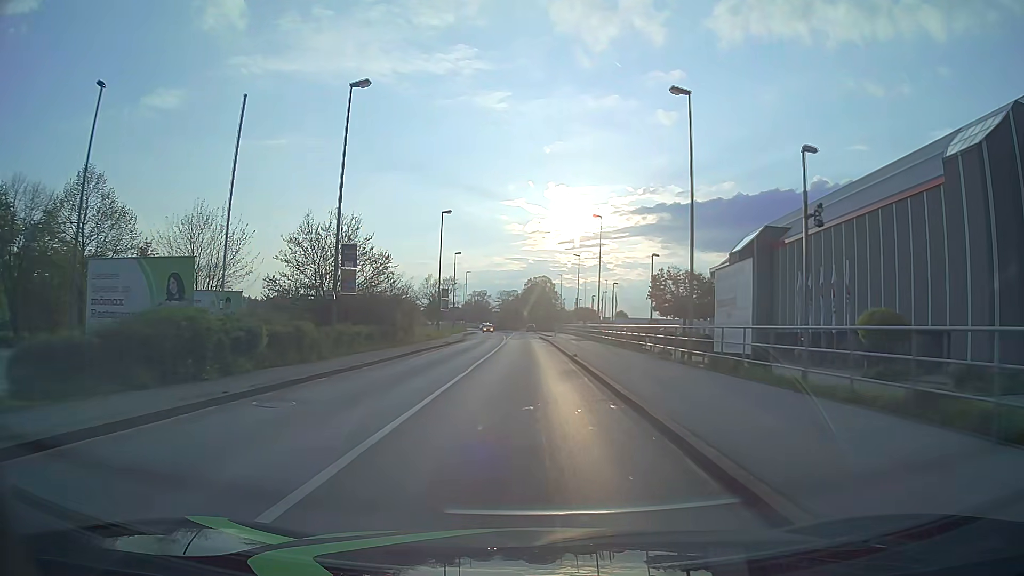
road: tertiary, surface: asphalt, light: Day
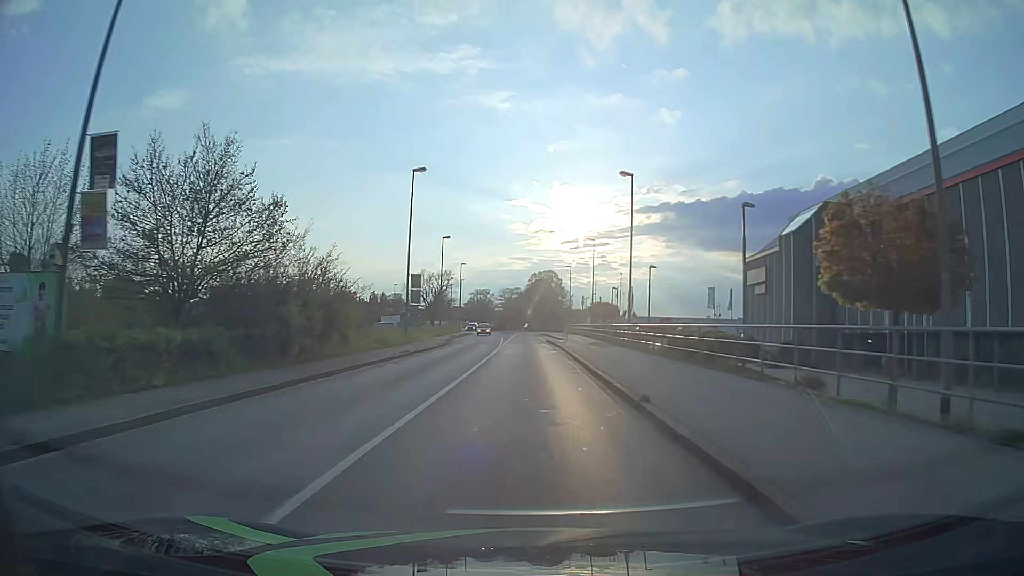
(0.0, +15.3) m; 0°
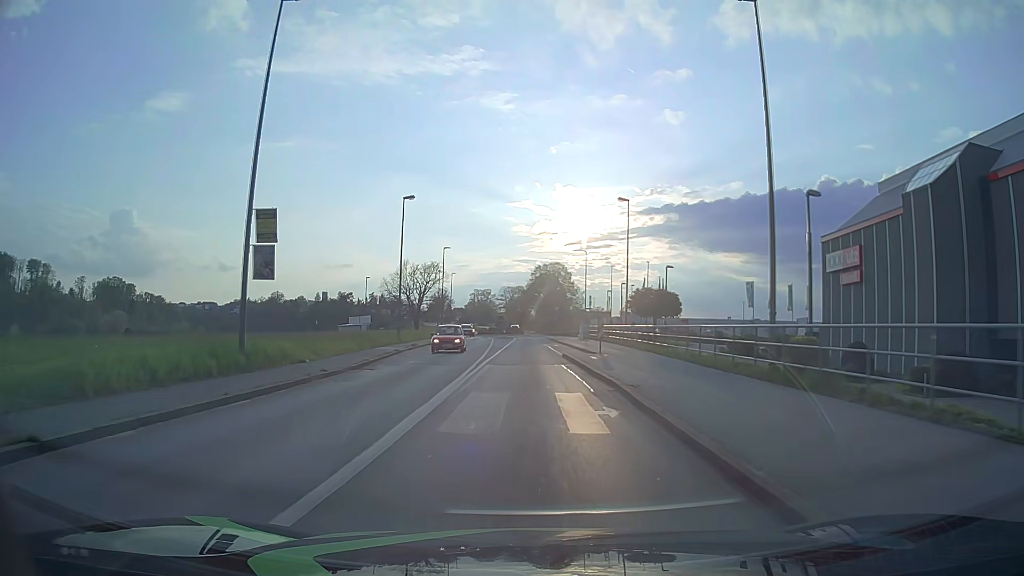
(-0.2, +23.0) m; 0°
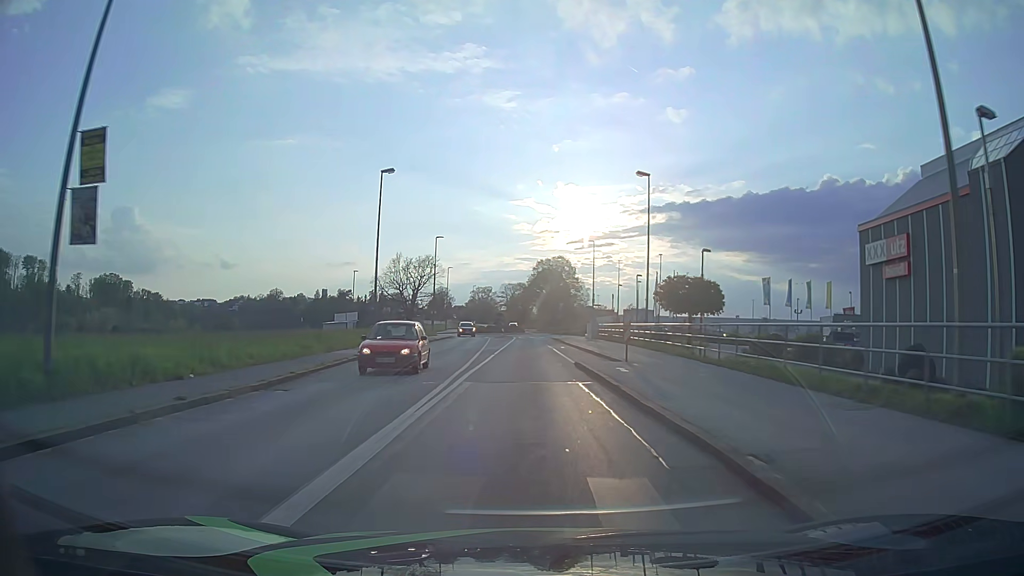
(0.0, +7.7) m; 0°
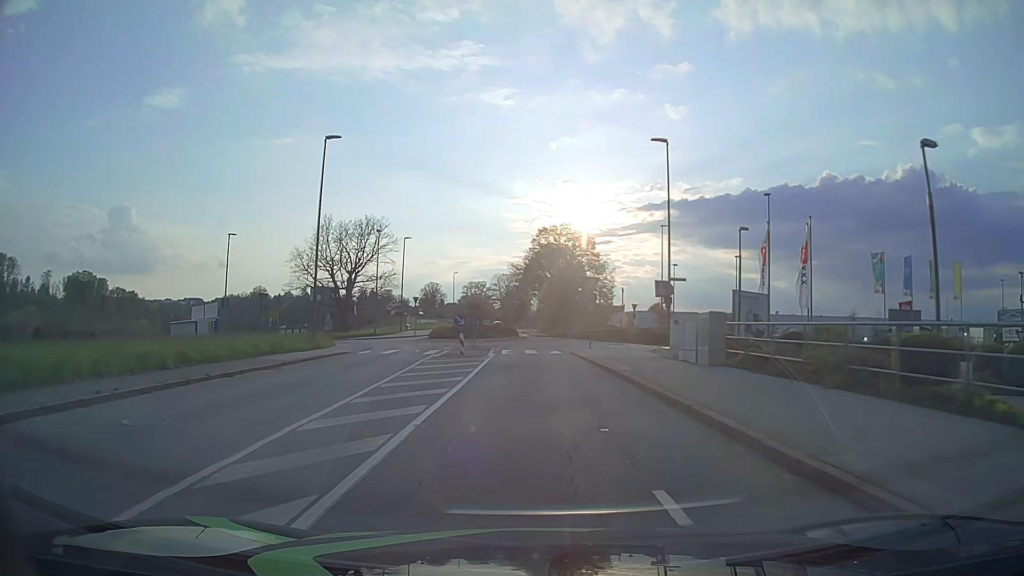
(-0.3, +38.1) m; 0°
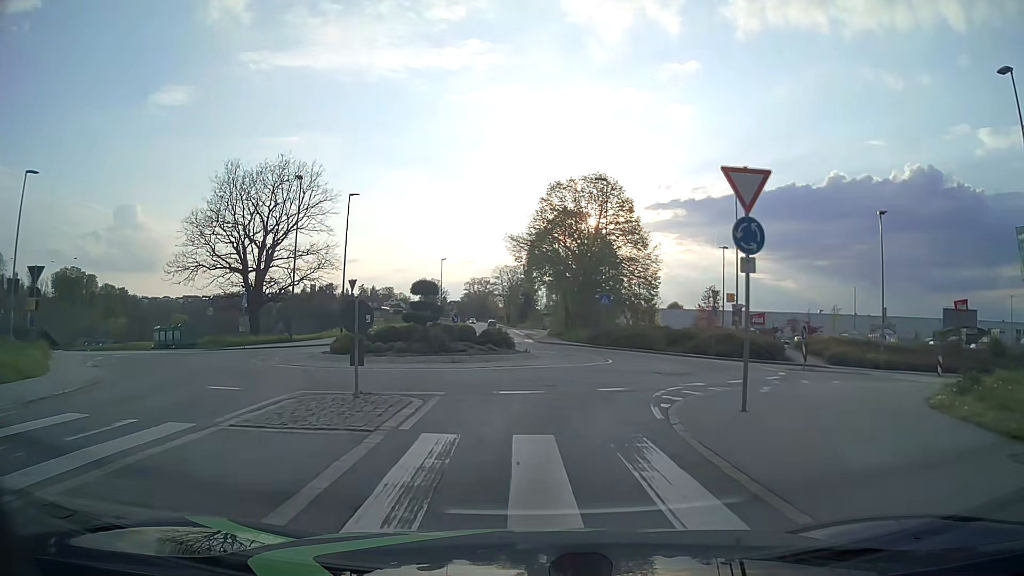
(0.0, +24.9) m; 0°
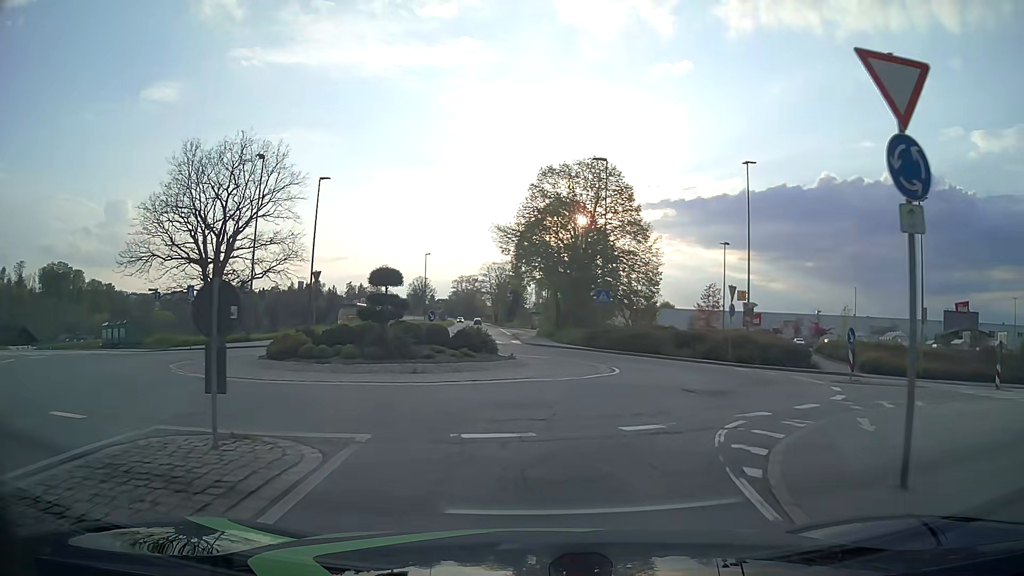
(0.0, +4.9) m; +1°
(+1, +10) (+4, +19) (+2, +29) (-2, +38) (-3, +48) (-4, +58) (-5, +68) (-5, +78) (-6, +88) (-7, +98) m
